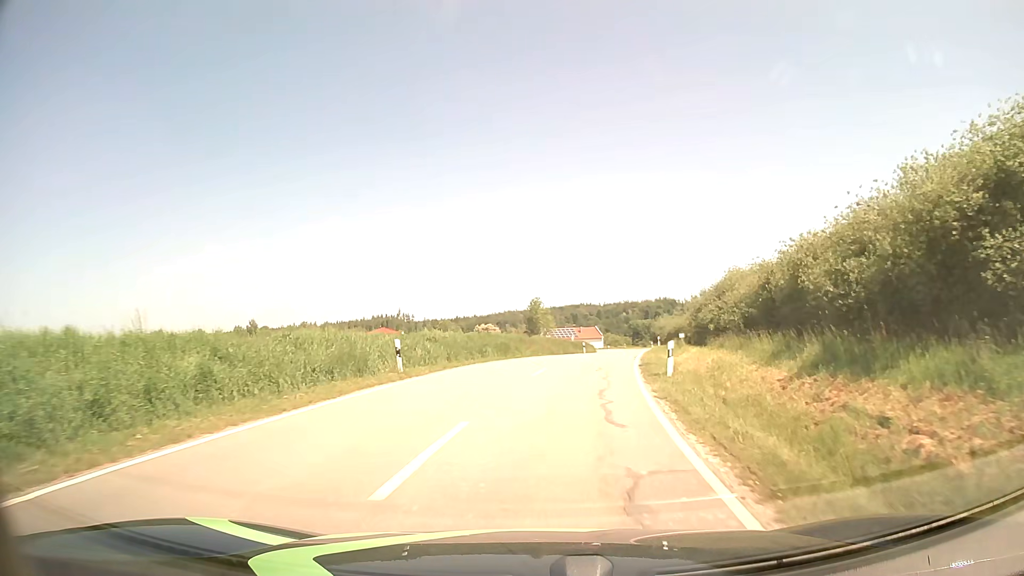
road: tertiary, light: Day
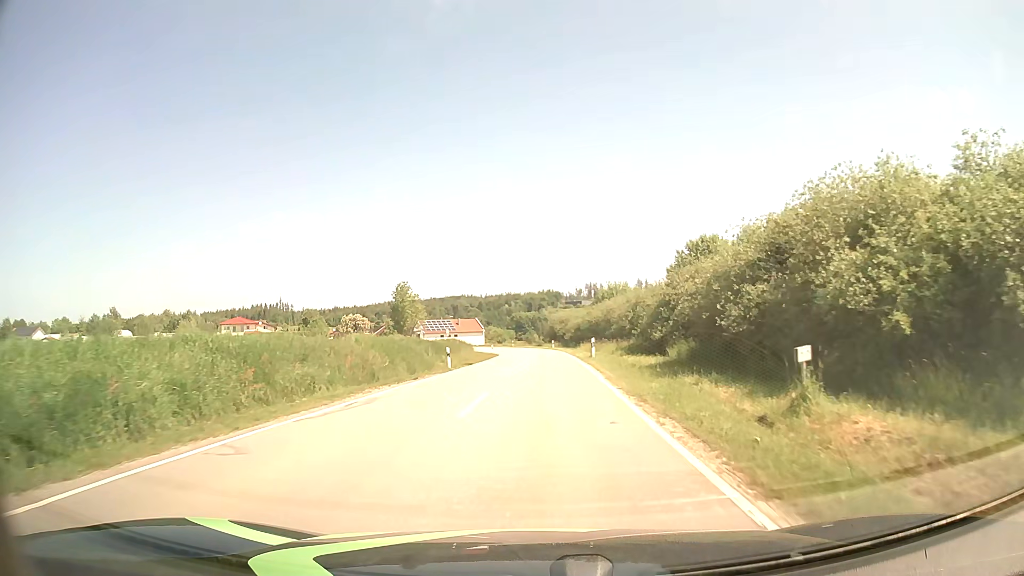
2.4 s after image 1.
(+2.7, +30.0) m; +10°
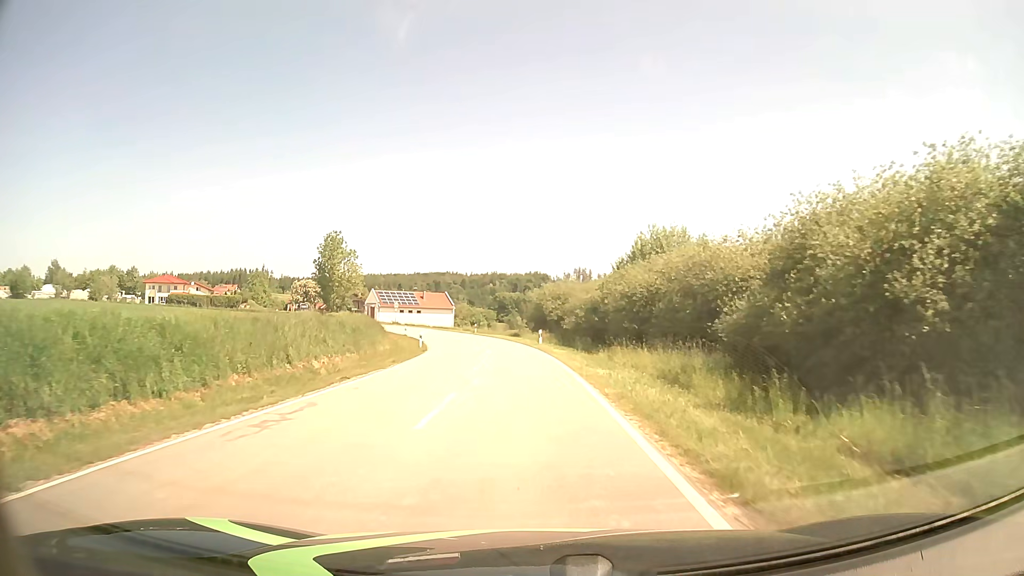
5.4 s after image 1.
(+0.8, +38.4) m; +1°
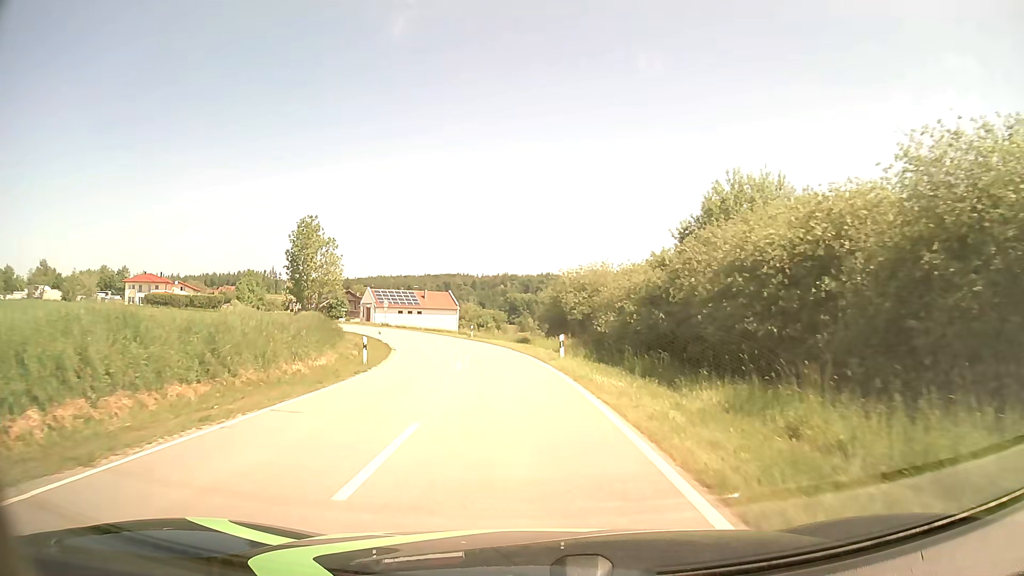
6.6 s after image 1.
(-0.2, +15.7) m; -1°
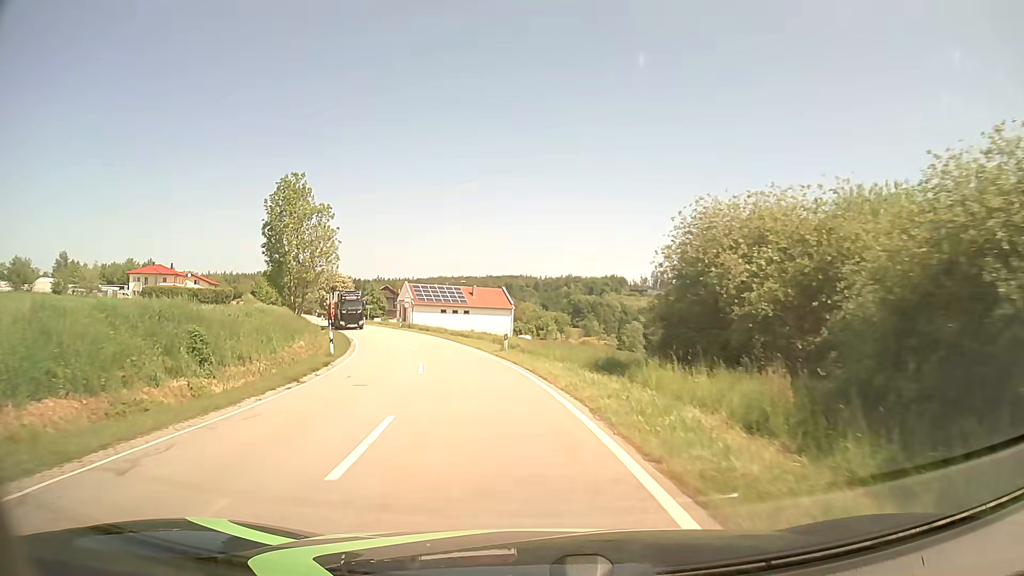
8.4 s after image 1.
(-0.8, +23.7) m; -5°
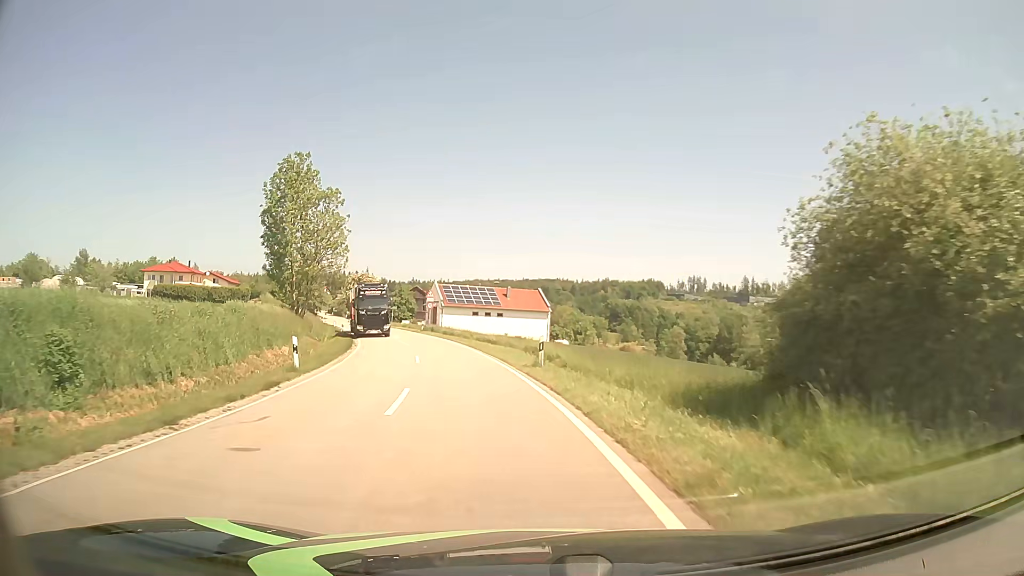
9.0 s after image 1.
(-0.2, +7.9) m; -3°
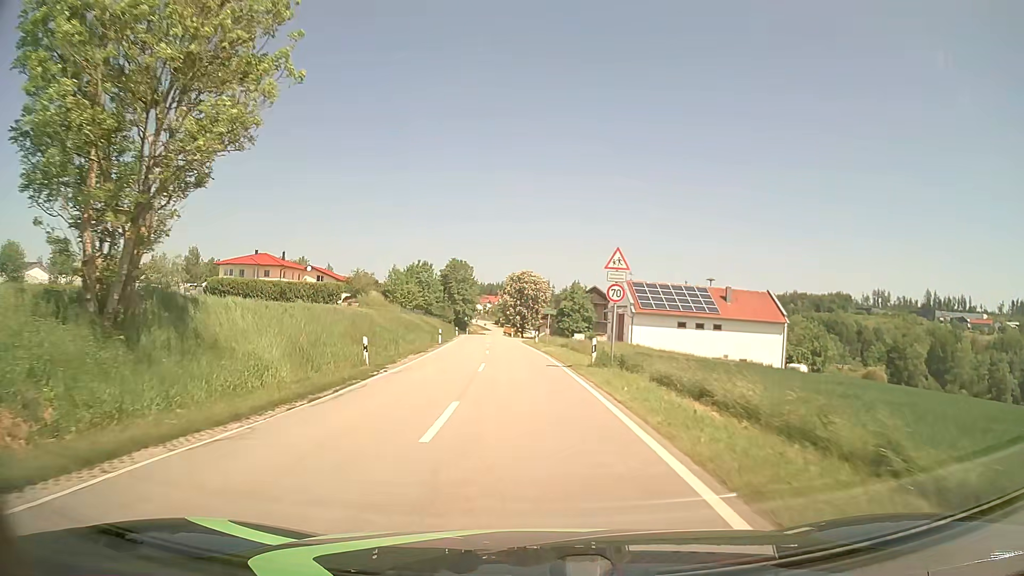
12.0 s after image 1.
(-5.5, +38.4) m; -16°
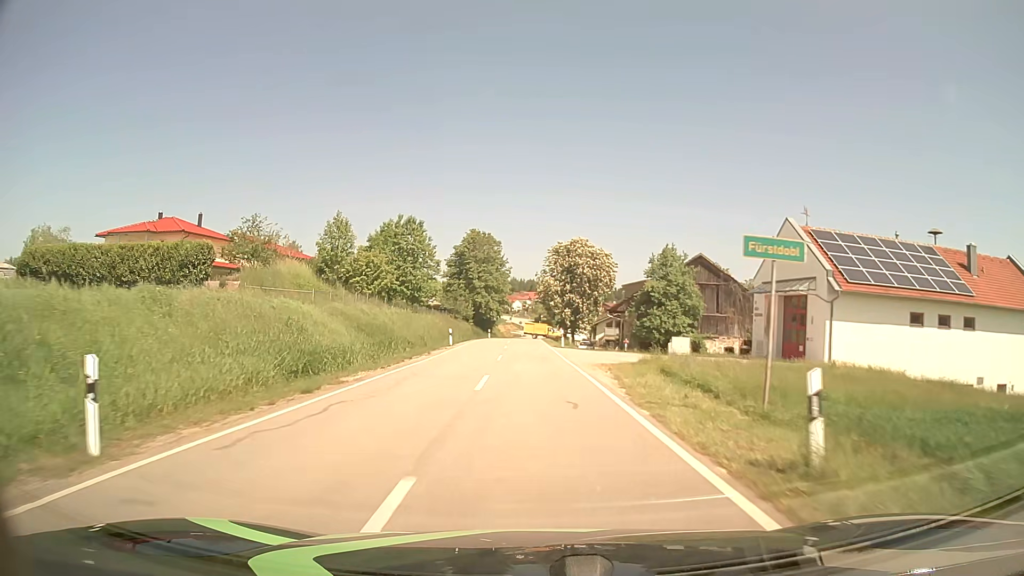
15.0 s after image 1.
(-1.7, +42.8) m; -4°
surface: asphalt
(0, +10) (0, +20) (0, +30) (0, +40) (-1, +50) (-1, +60) (-1, +70) (0, +80) (0, +90) (+1, +100) m
